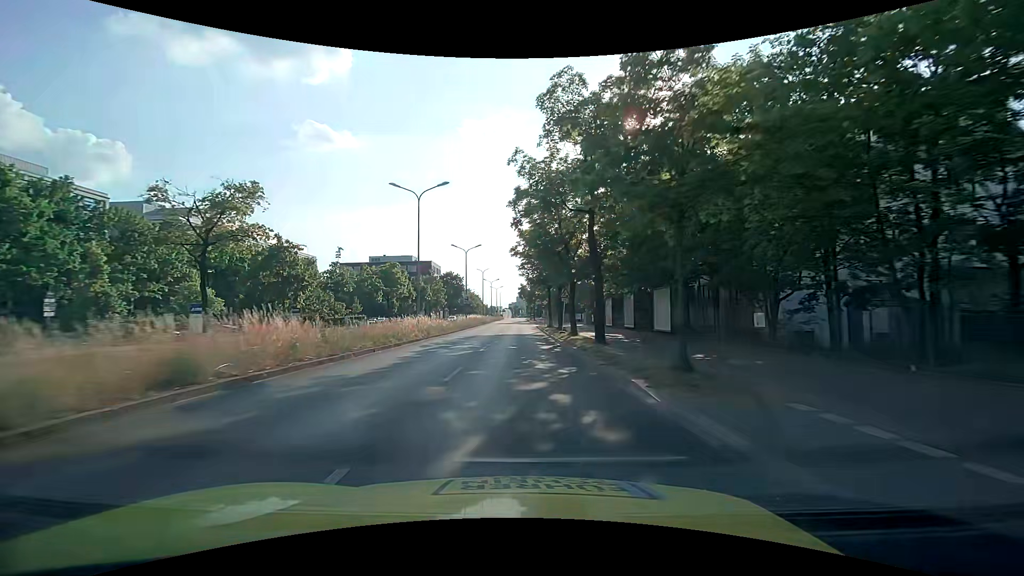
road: primary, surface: asphalt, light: Day
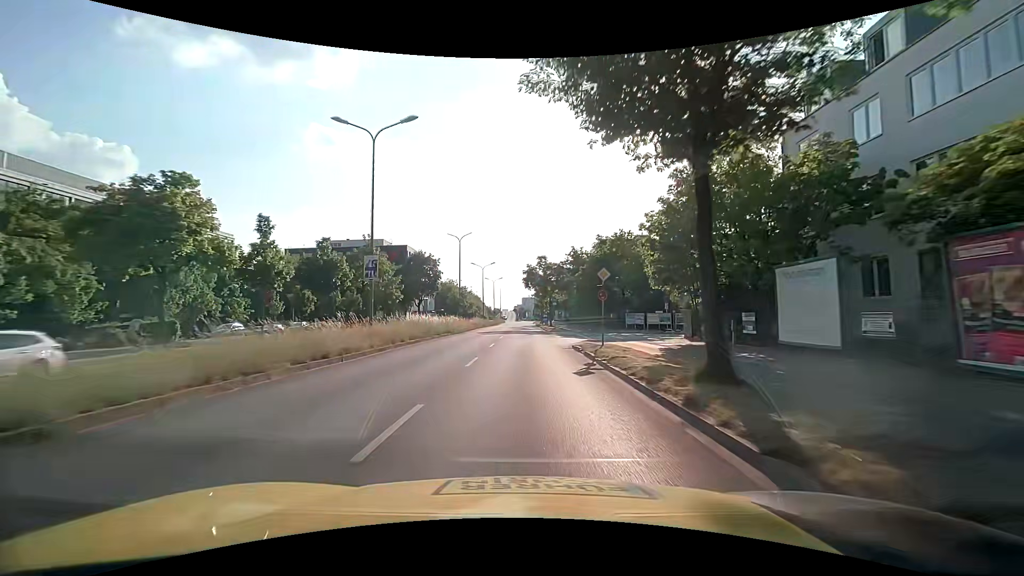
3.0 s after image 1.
(-0.7, +42.9) m; -1°
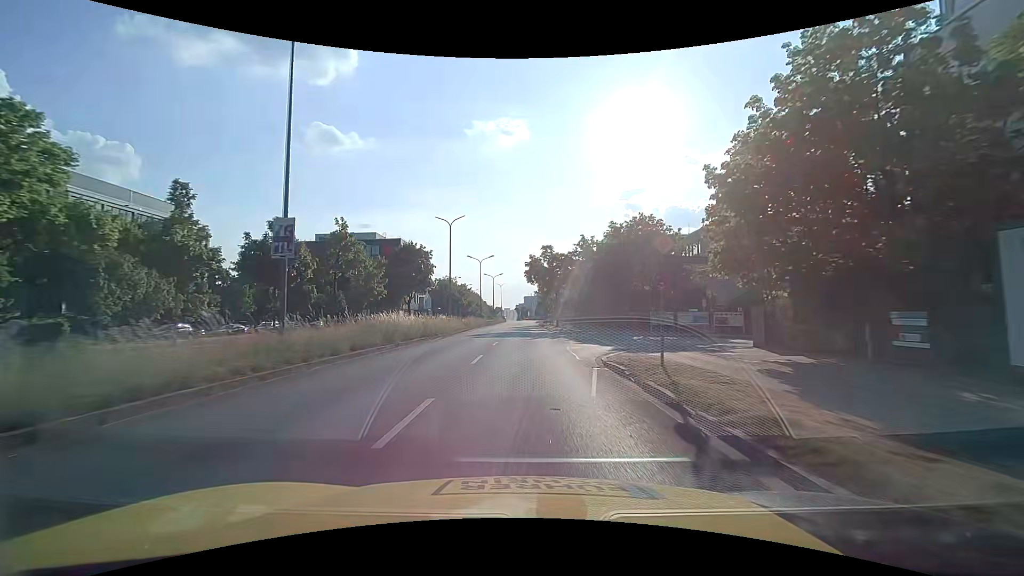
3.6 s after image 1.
(0.0, +8.5) m; 0°
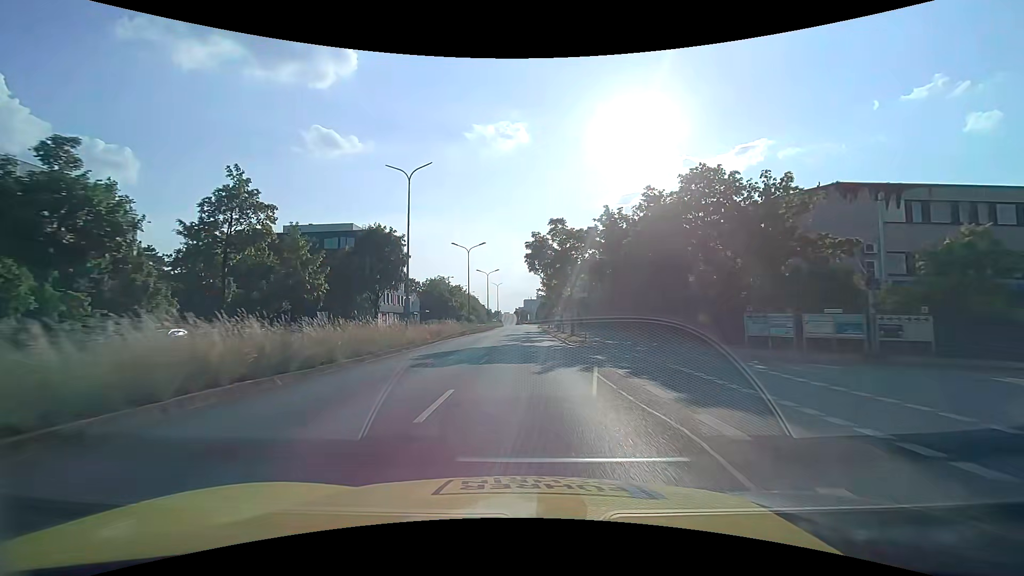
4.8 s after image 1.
(-0.1, +16.6) m; 0°
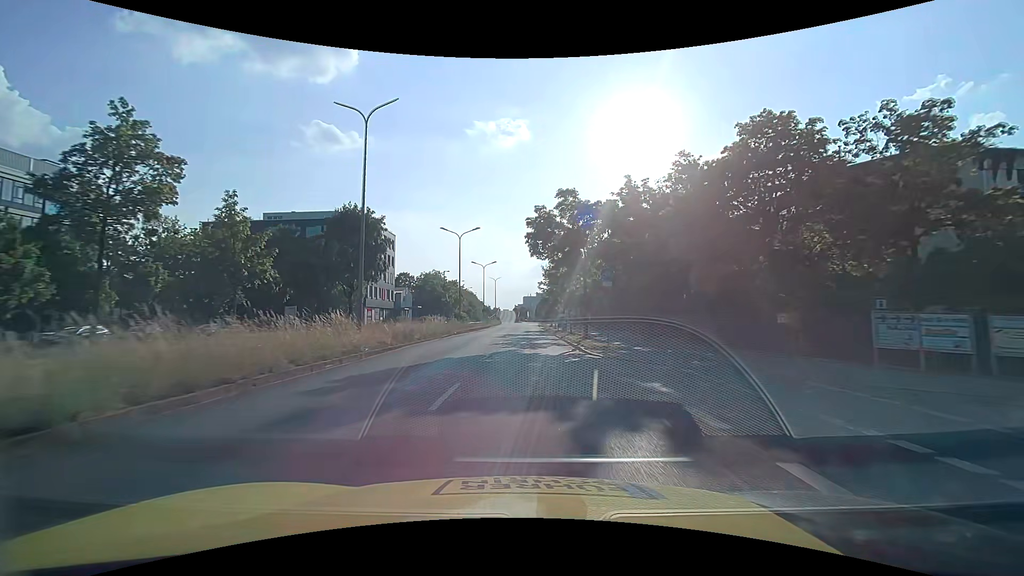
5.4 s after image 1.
(0.0, +8.3) m; 0°
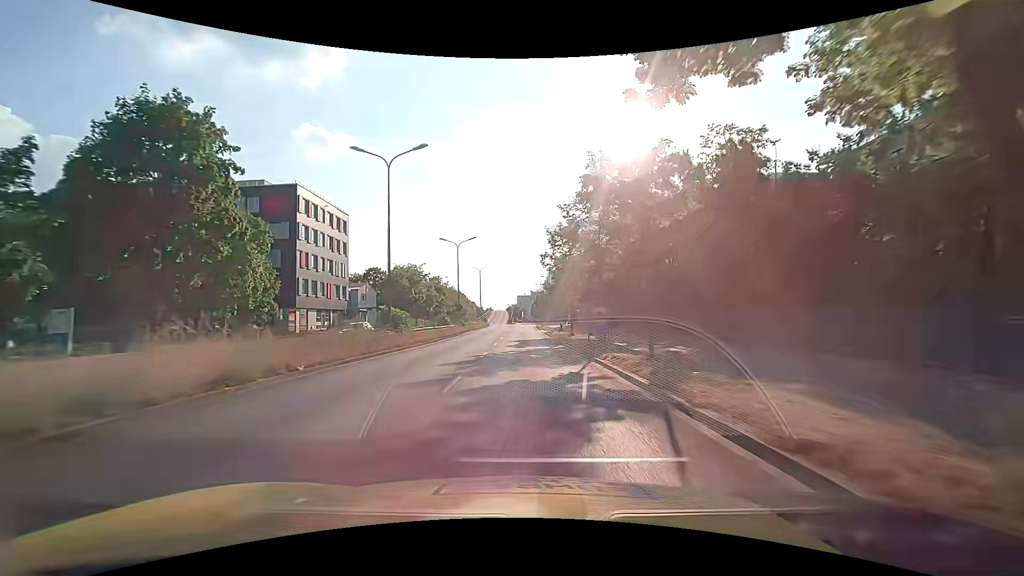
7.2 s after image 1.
(+0.2, +25.4) m; 0°
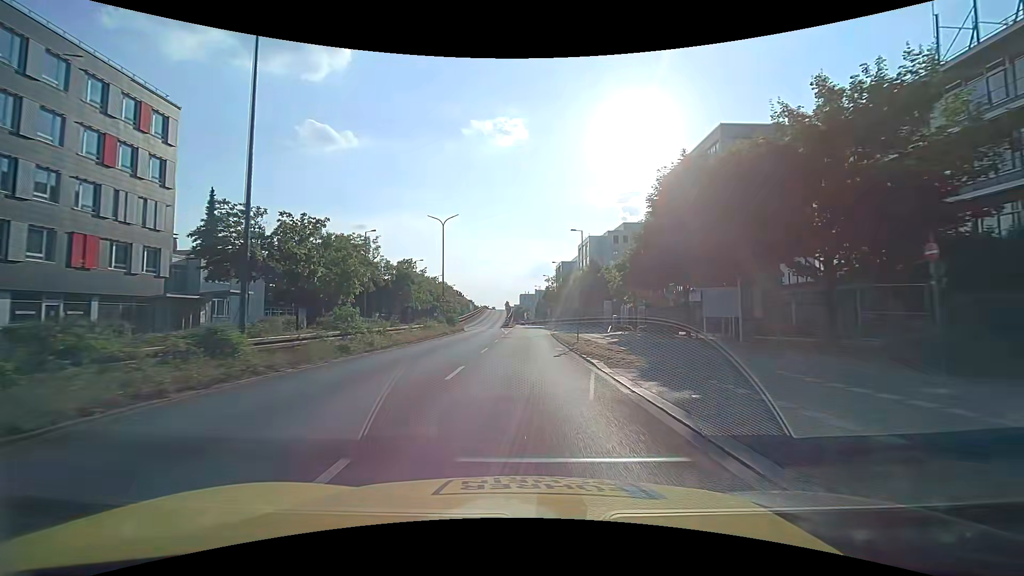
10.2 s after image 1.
(+0.4, +43.4) m; 0°
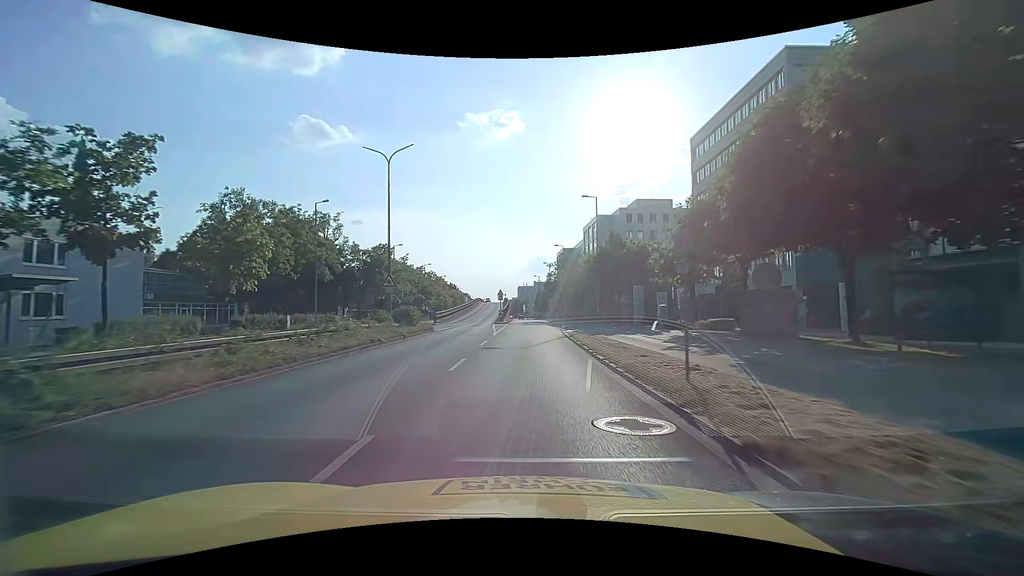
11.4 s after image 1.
(0.0, +17.2) m; 0°
(0, +10) (0, +20) (0, +30) (0, +40) (0, +50) (0, +60) (0, +70) (0, +80) (0, +90) (0, +100) m
